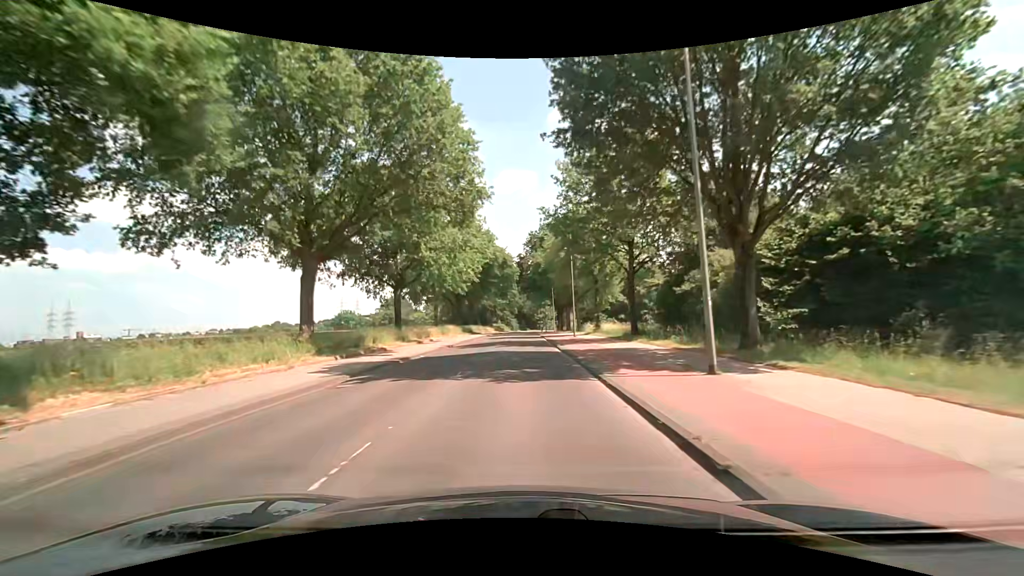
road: secondary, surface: asphalt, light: Day
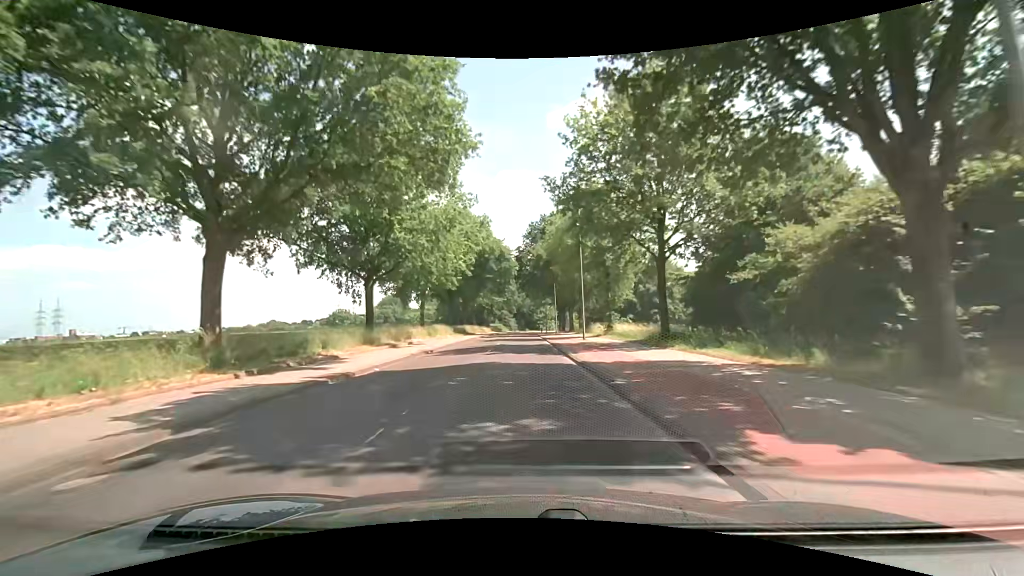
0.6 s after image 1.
(0.0, +7.6) m; 0°
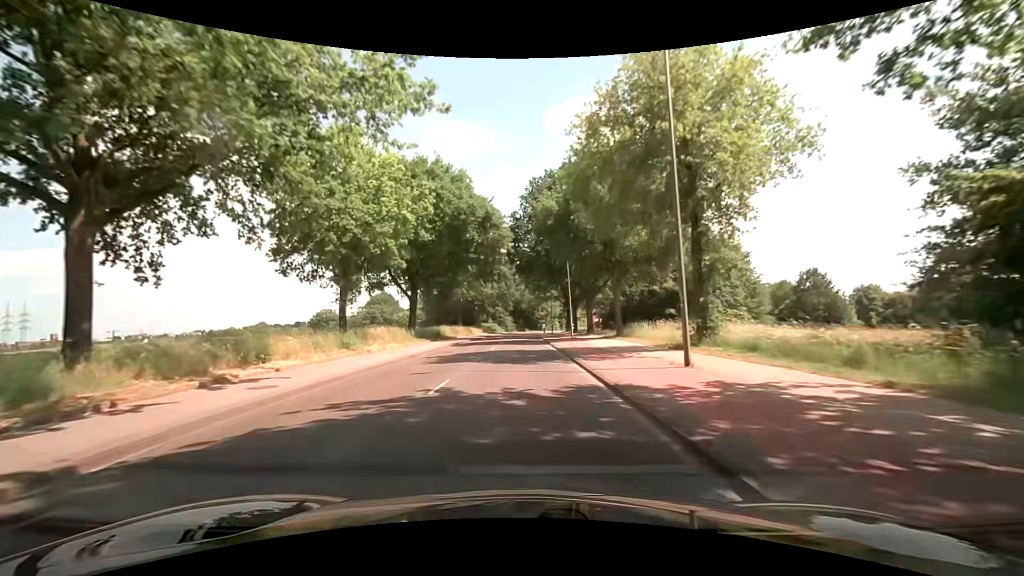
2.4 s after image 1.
(+0.1, +23.1) m; 0°
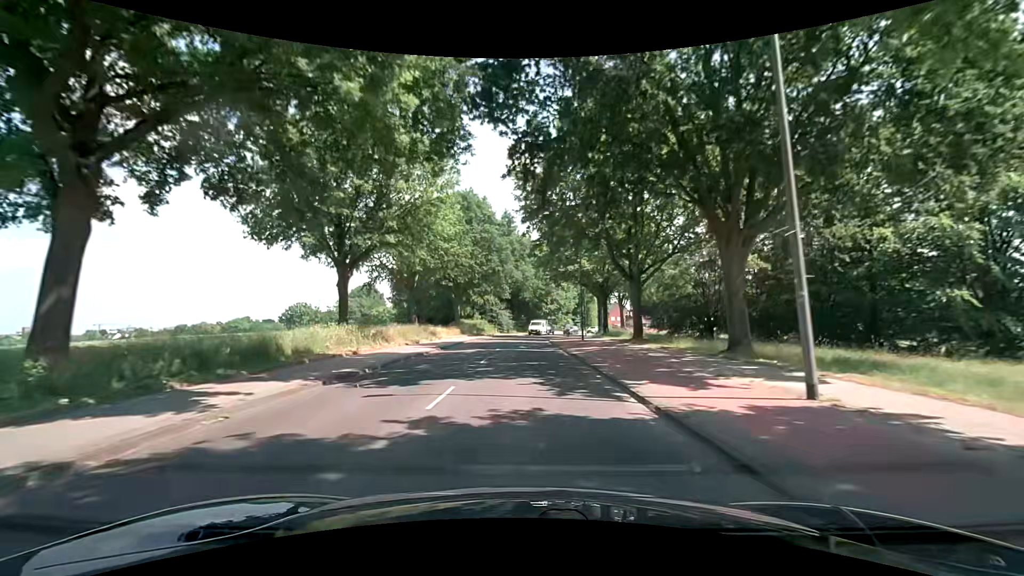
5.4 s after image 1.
(-0.4, +37.4) m; 0°
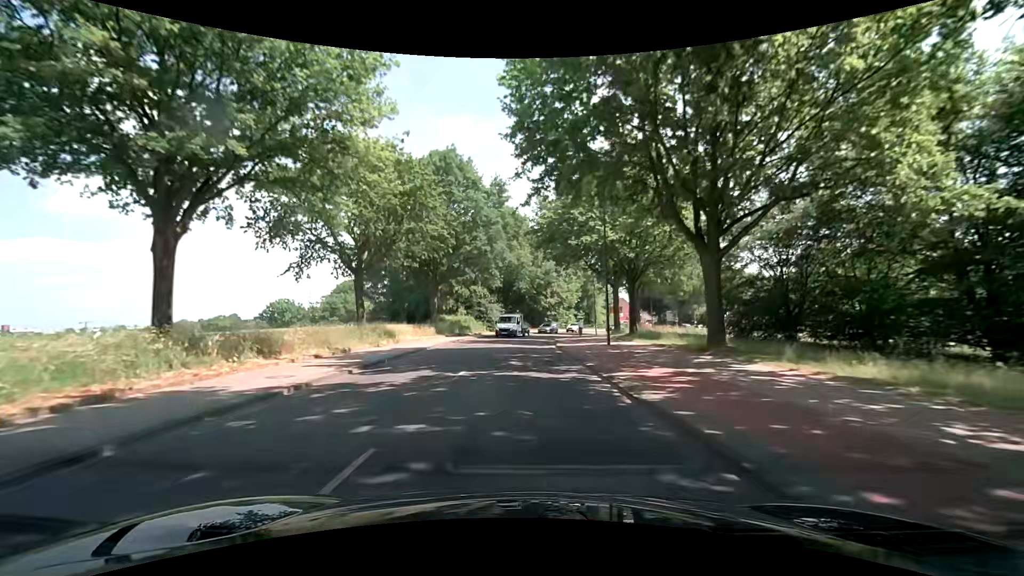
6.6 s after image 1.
(-0.2, +14.3) m; 0°
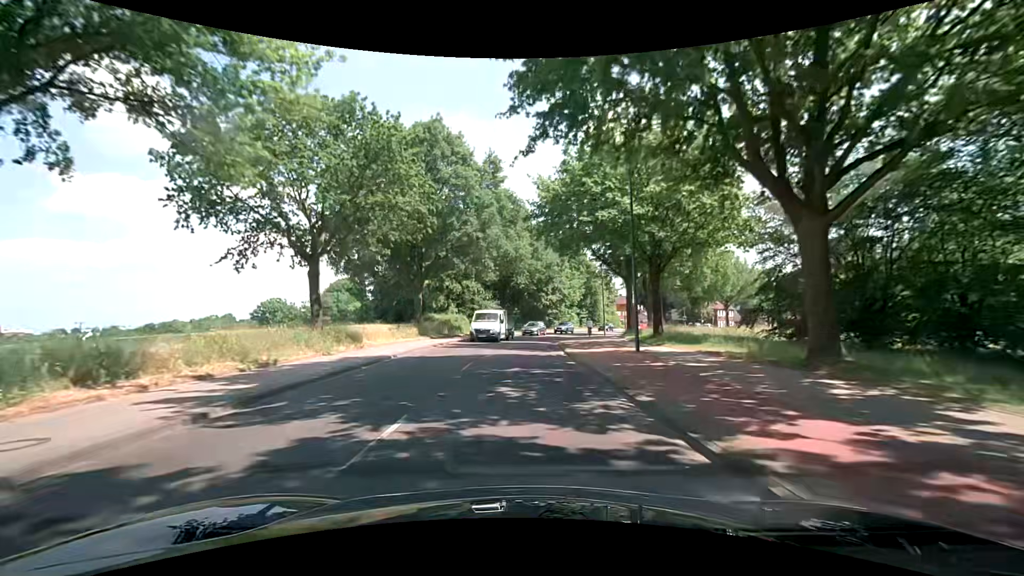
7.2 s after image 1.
(0.0, +7.0) m; 0°
(0, +10) (0, +20) (0, +30) (+1, +40) (+3, +50) (+6, +59) (+10, +69) (+15, +77) (+20, +85) (+27, +93) m
